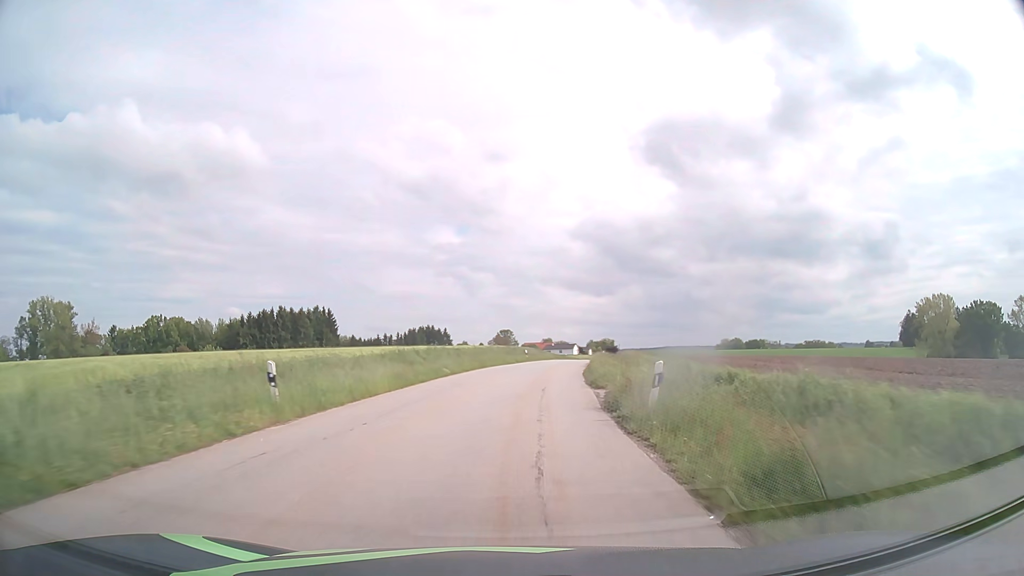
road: tertiary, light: Day
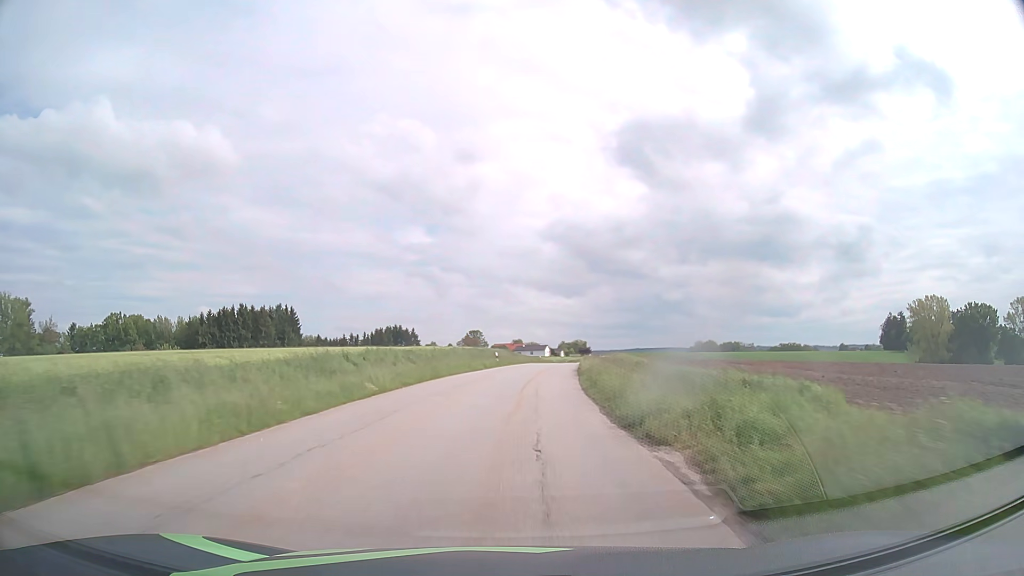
(+0.2, +10.6) m; +2°
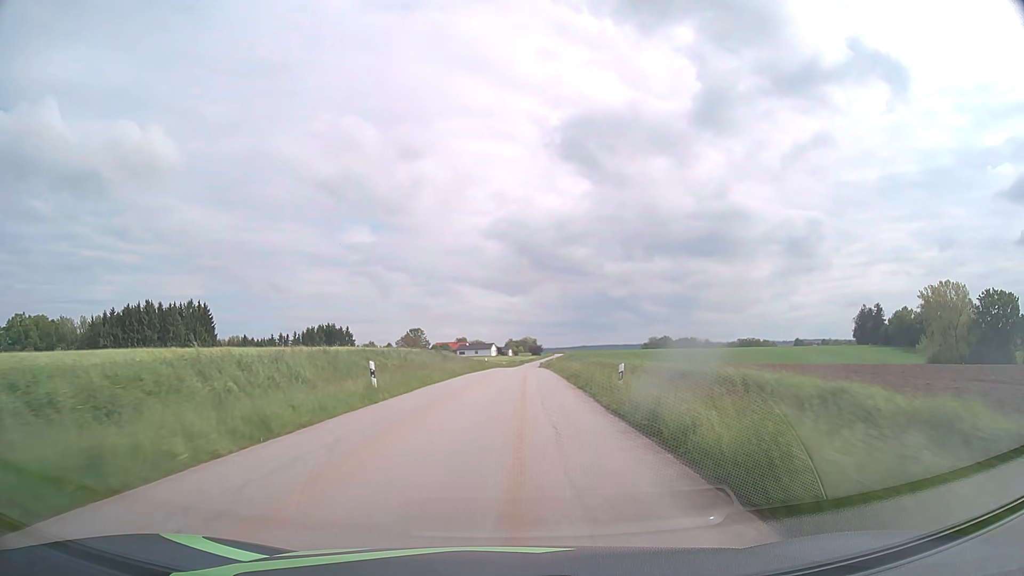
(+1.6, +32.0) m; +4°
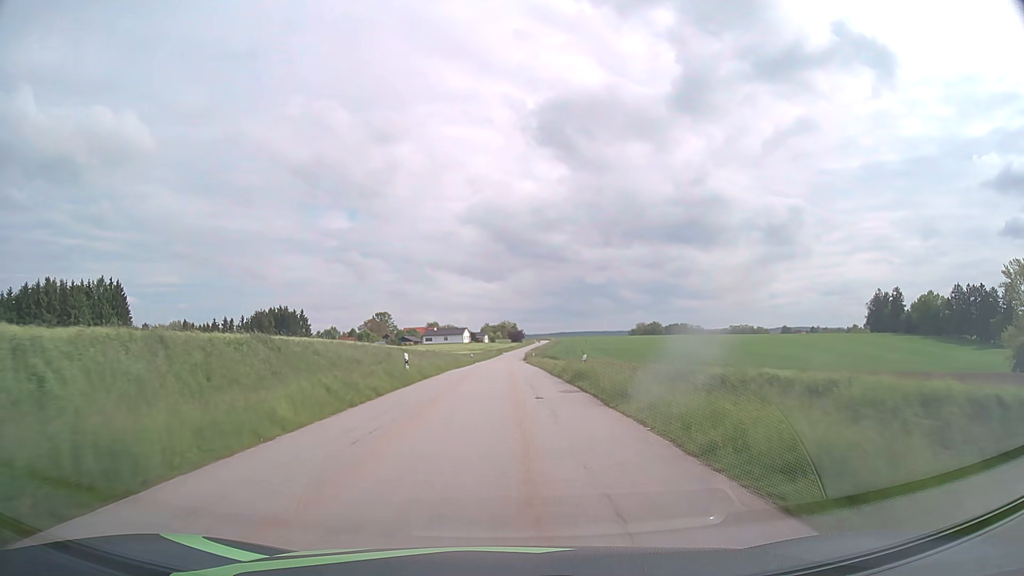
(+1.1, +43.1) m; +2°
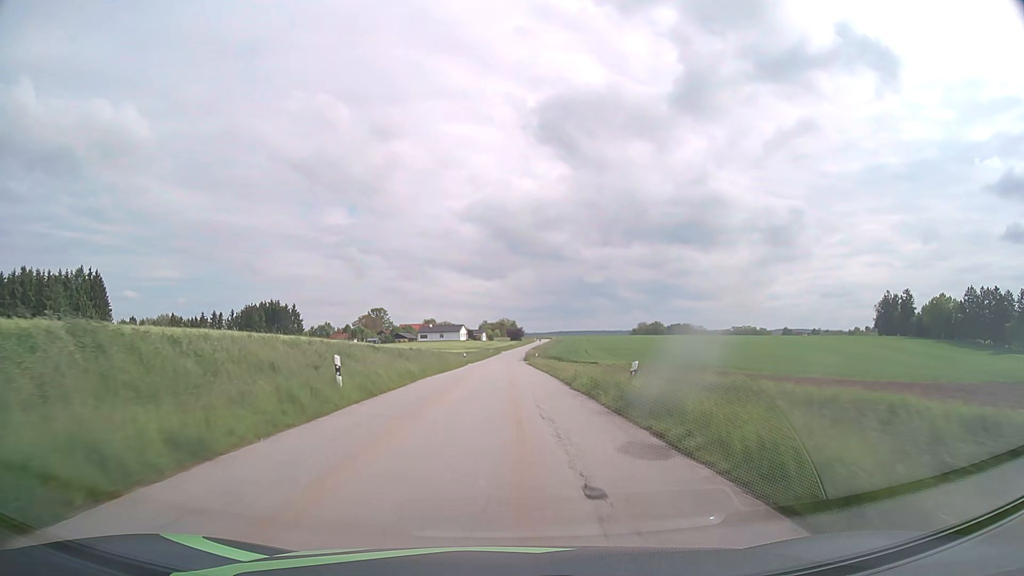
(0.0, +10.7) m; 0°
(0, +10) (0, +20) (0, +30) (0, +40) (0, +50) (0, +60) (0, +70) (0, +80) (0, +90) (+1, +100) m
